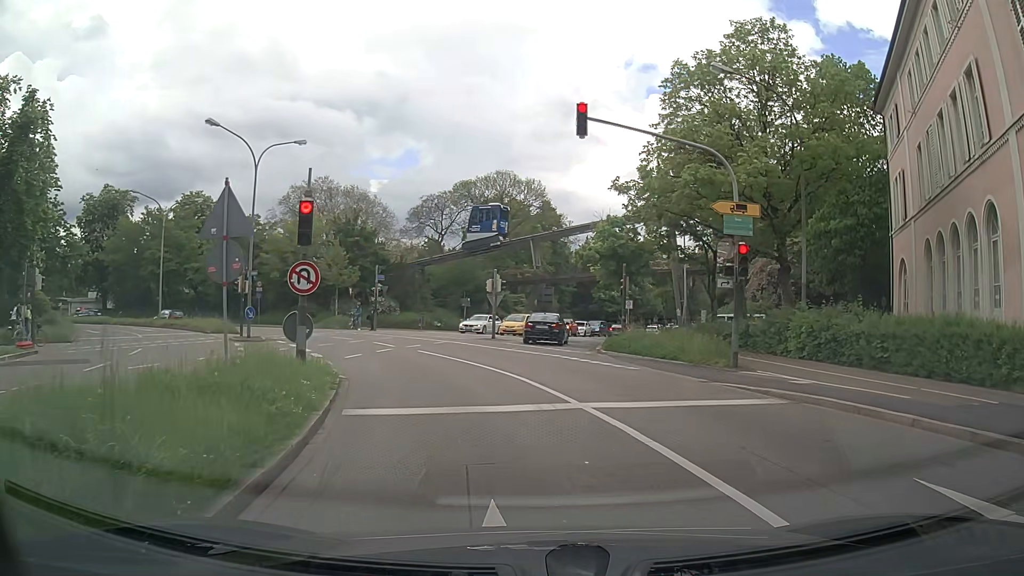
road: primary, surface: asphalt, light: Day
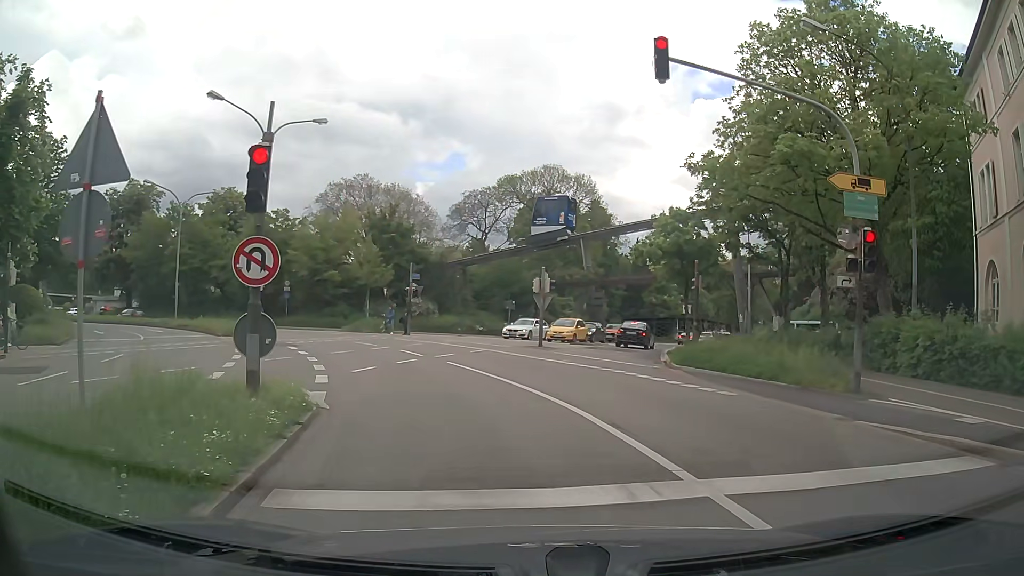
(-0.1, +4.1) m; -5°
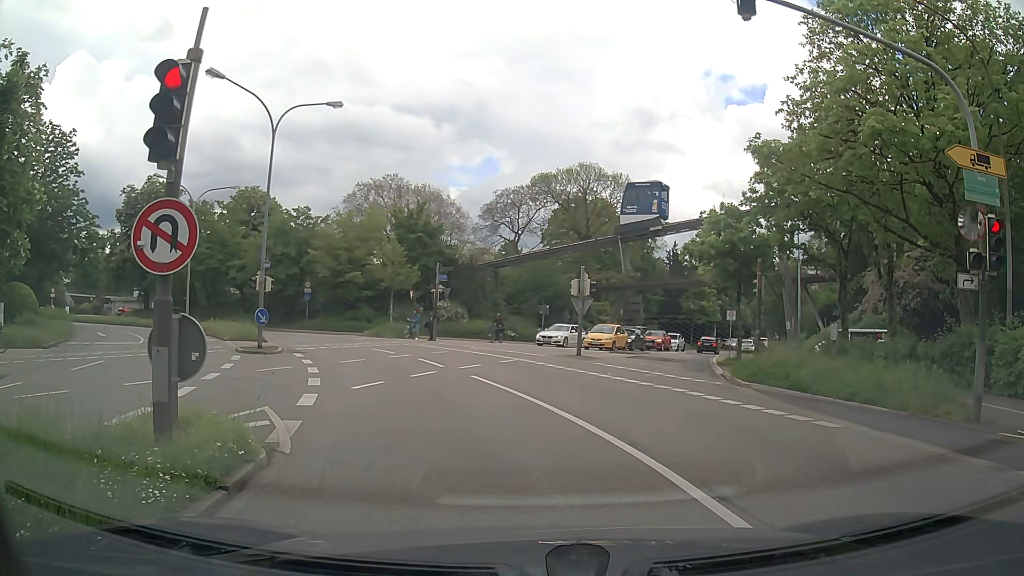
(0.0, +2.8) m; -1°
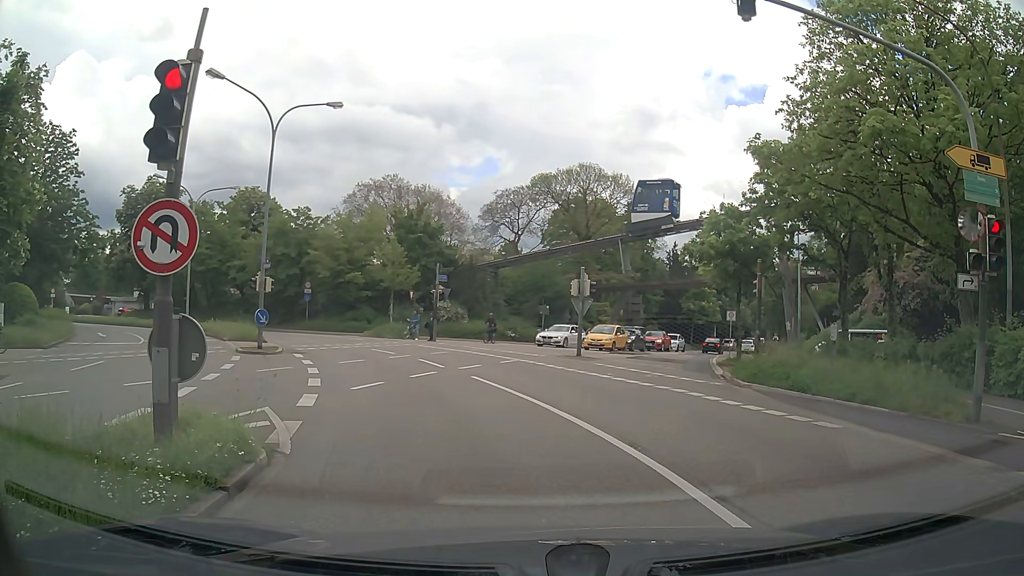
(0.0, 0.0) m; 0°
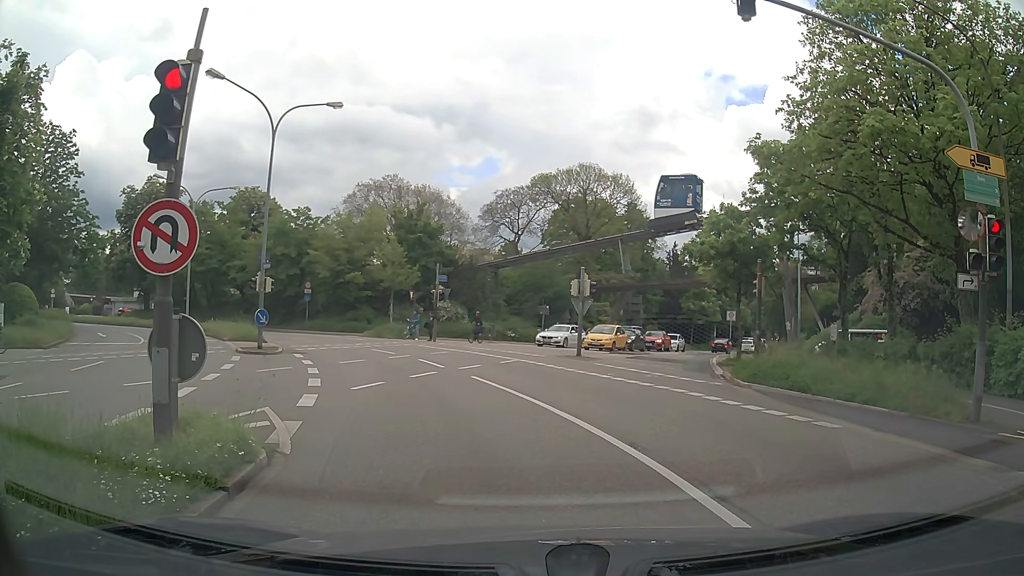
(0.0, 0.0) m; 0°
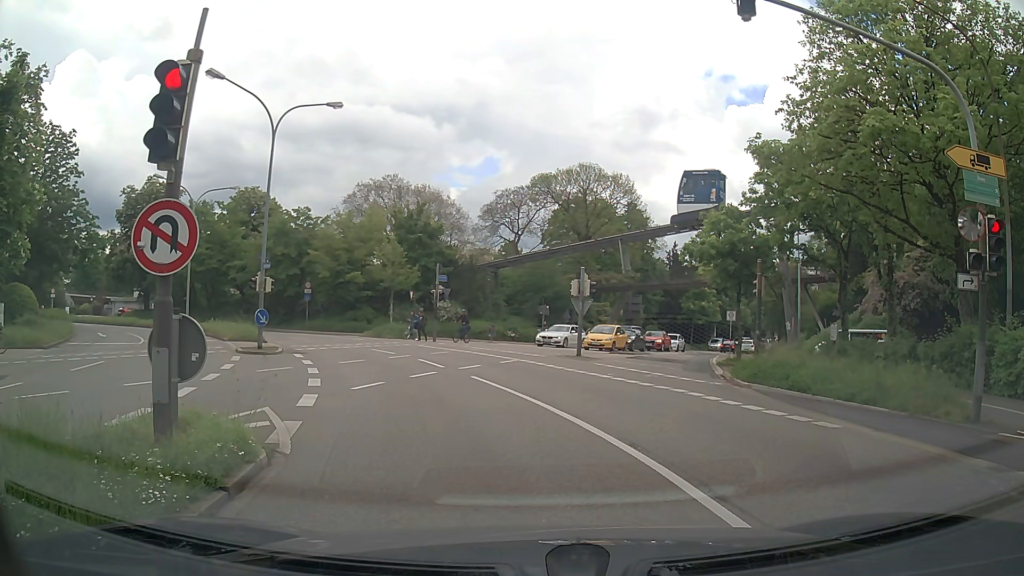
(0.0, 0.0) m; 0°
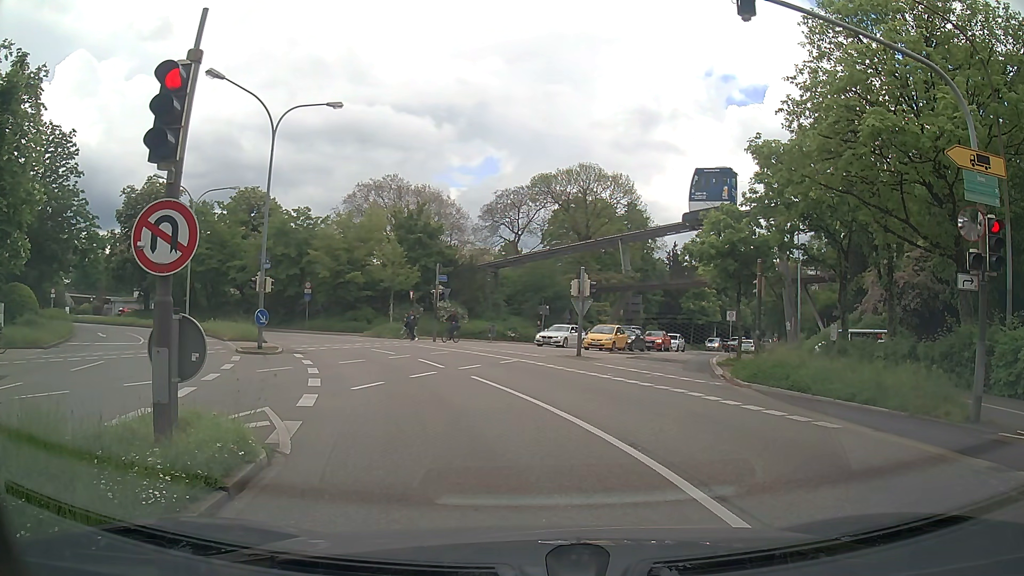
(0.0, 0.0) m; 0°
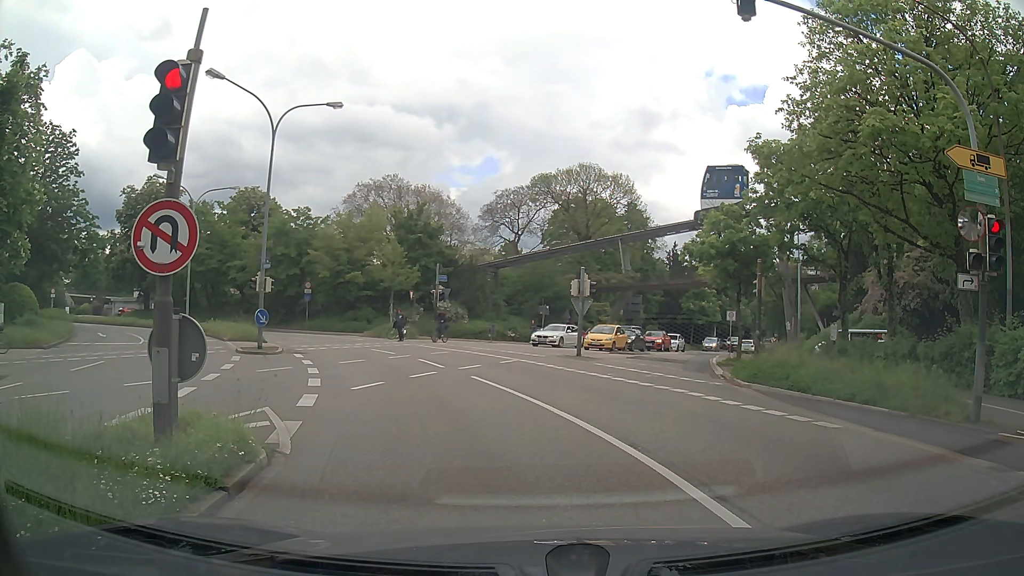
(0.0, 0.0) m; 0°
